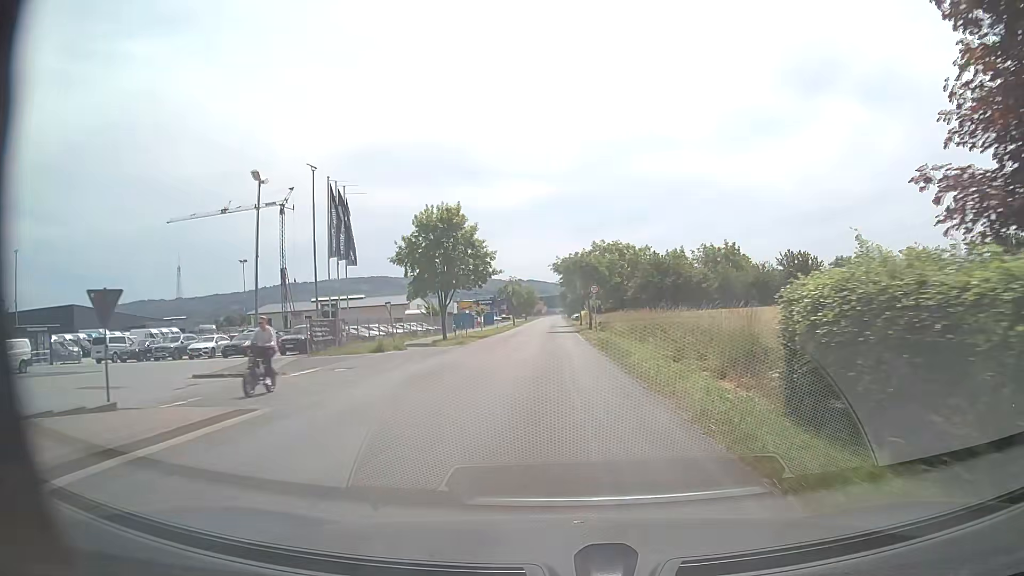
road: unclassified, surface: asphalt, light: Day
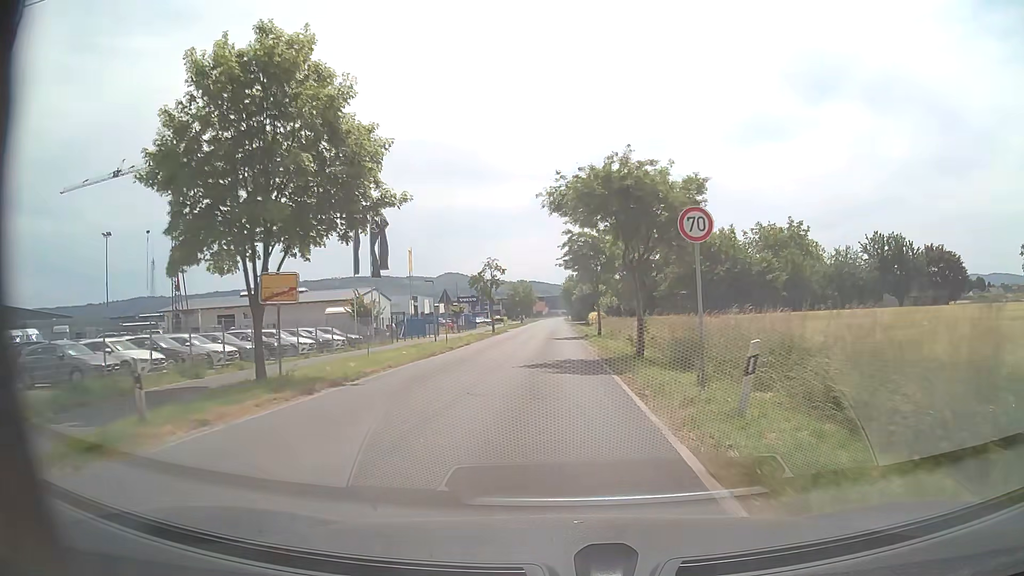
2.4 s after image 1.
(0.0, +30.6) m; 0°
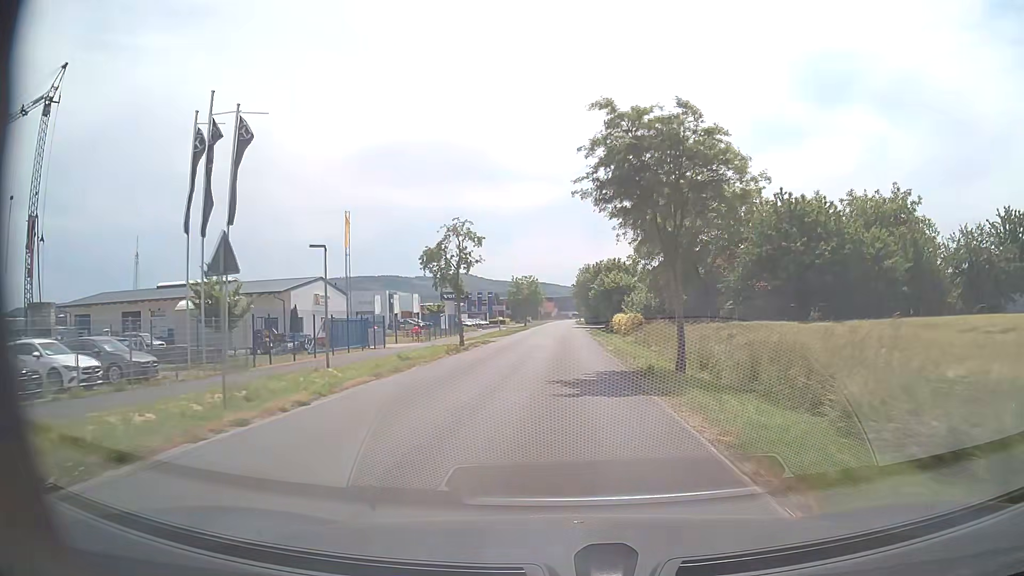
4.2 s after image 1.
(-0.2, +25.2) m; -1°
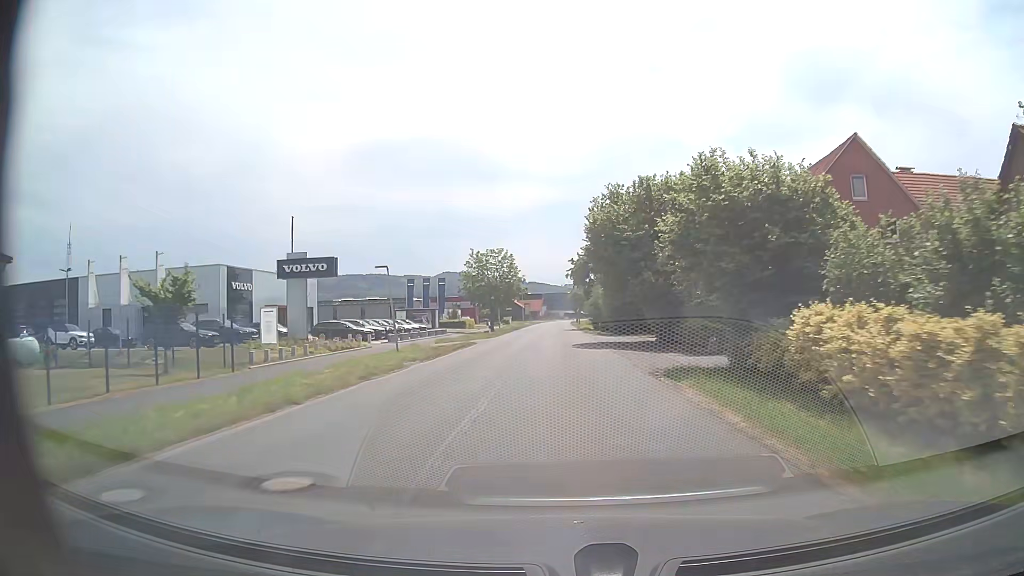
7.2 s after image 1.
(+0.3, +50.8) m; +1°
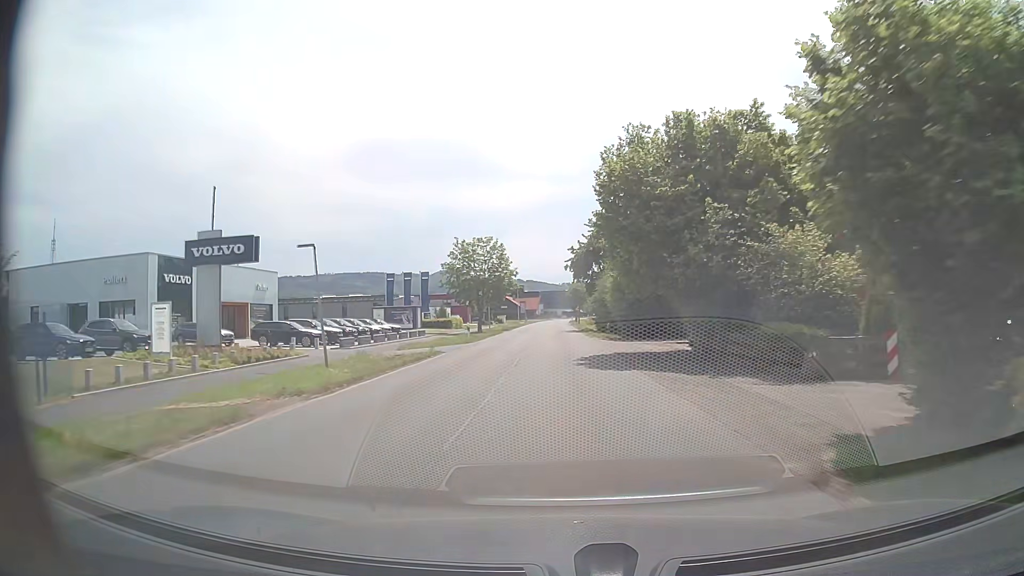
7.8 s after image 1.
(0.0, +10.5) m; 0°
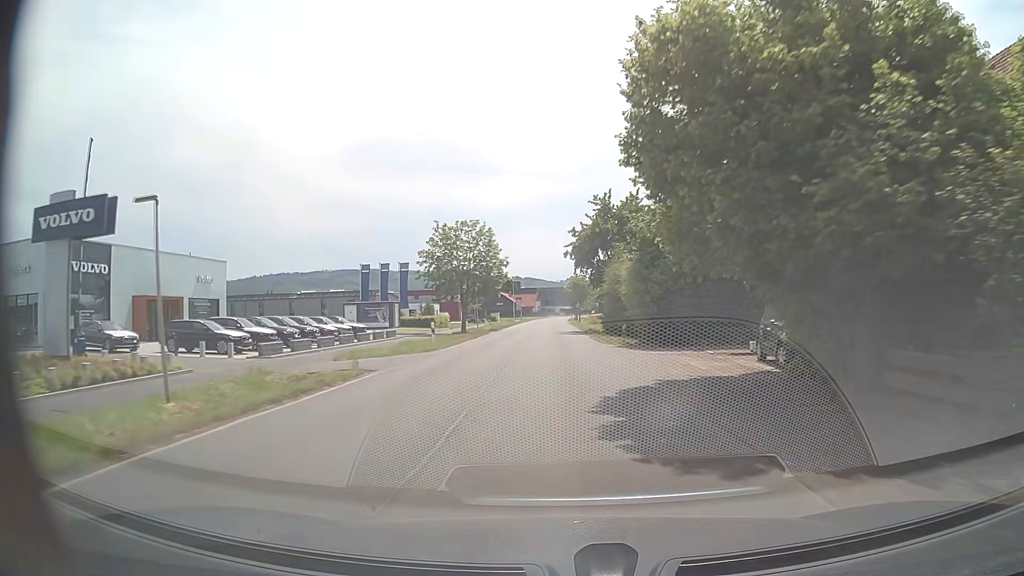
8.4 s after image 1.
(0.0, +10.6) m; 0°
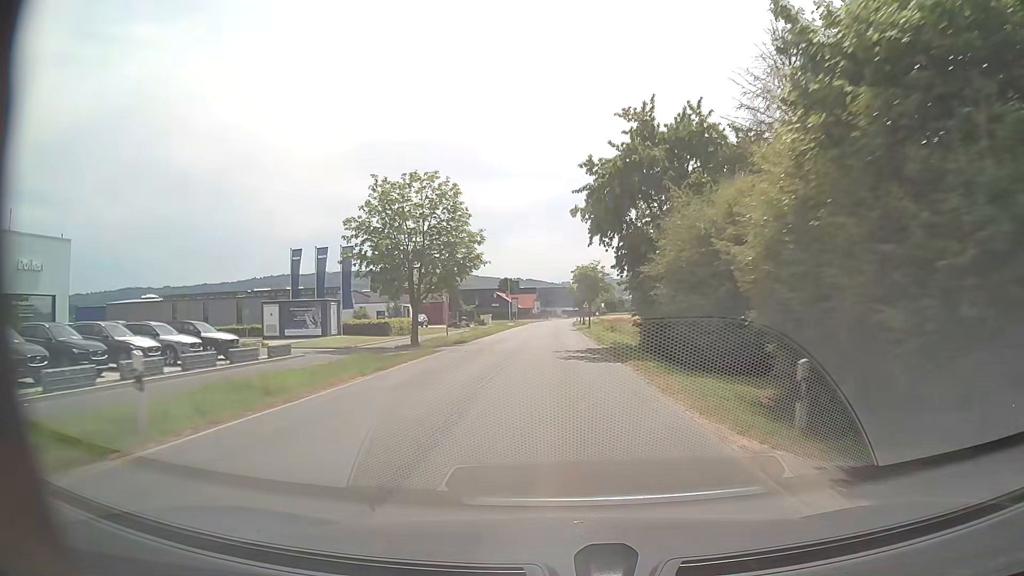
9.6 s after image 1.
(+0.1, +21.0) m; +1°
